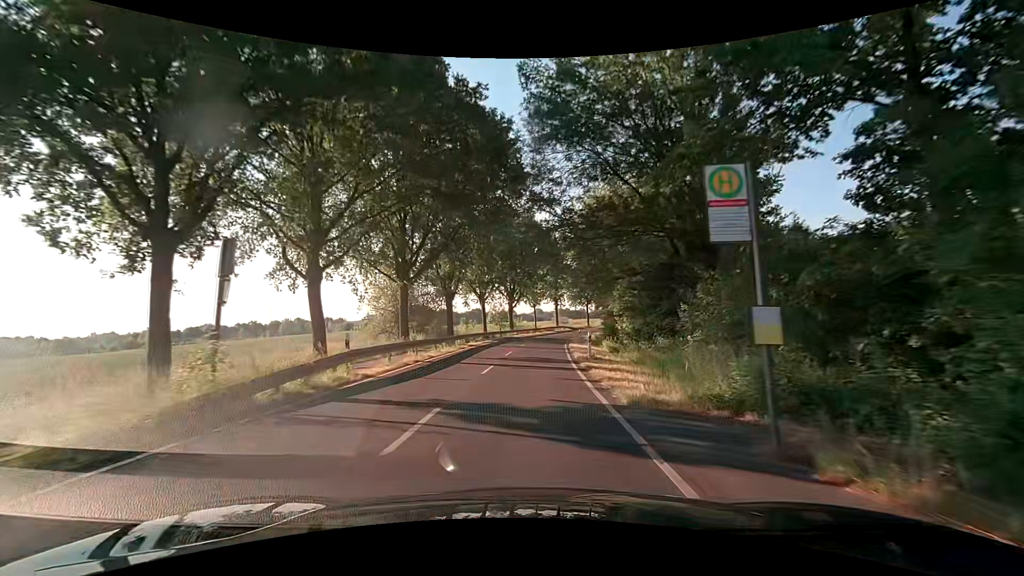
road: secondary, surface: asphalt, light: Day
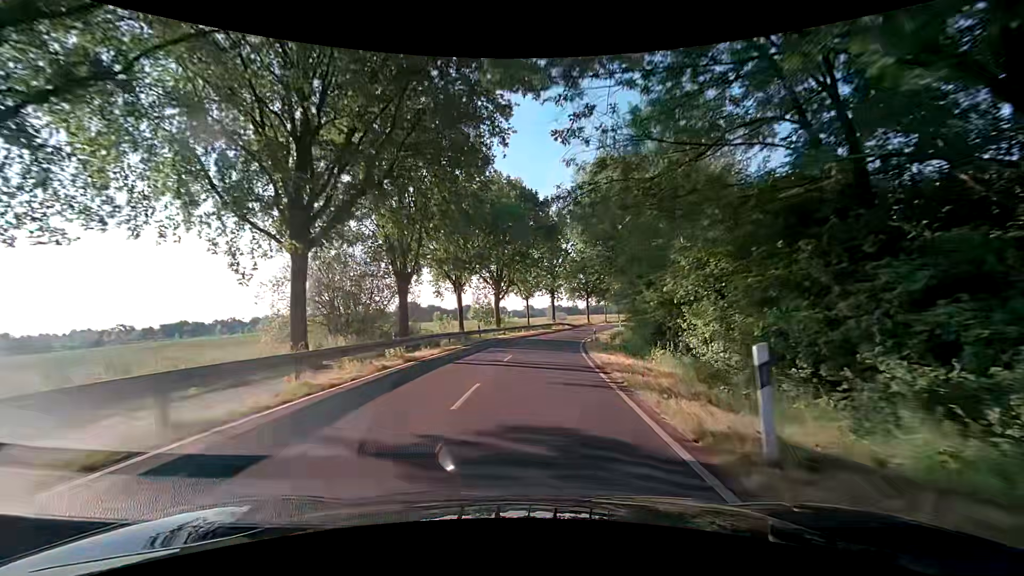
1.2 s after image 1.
(+0.1, +15.6) m; +2°
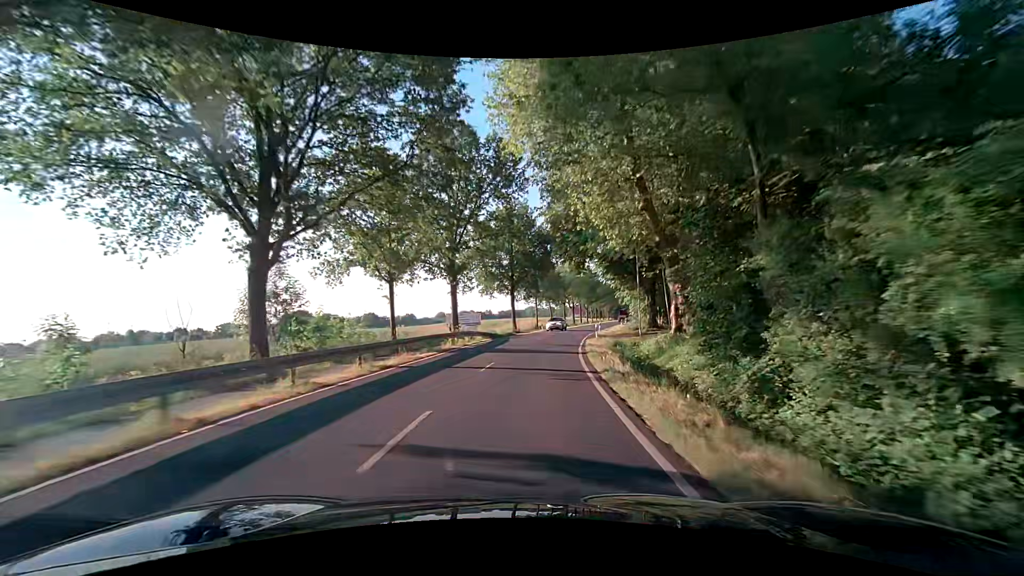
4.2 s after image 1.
(+2.4, +38.7) m; +10°
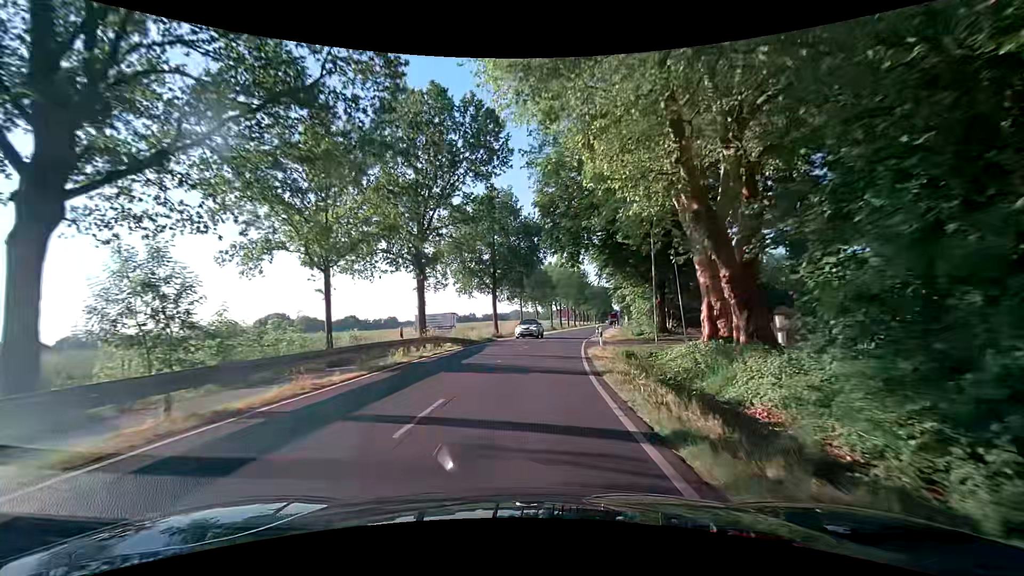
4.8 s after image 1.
(0.0, +7.7) m; +1°
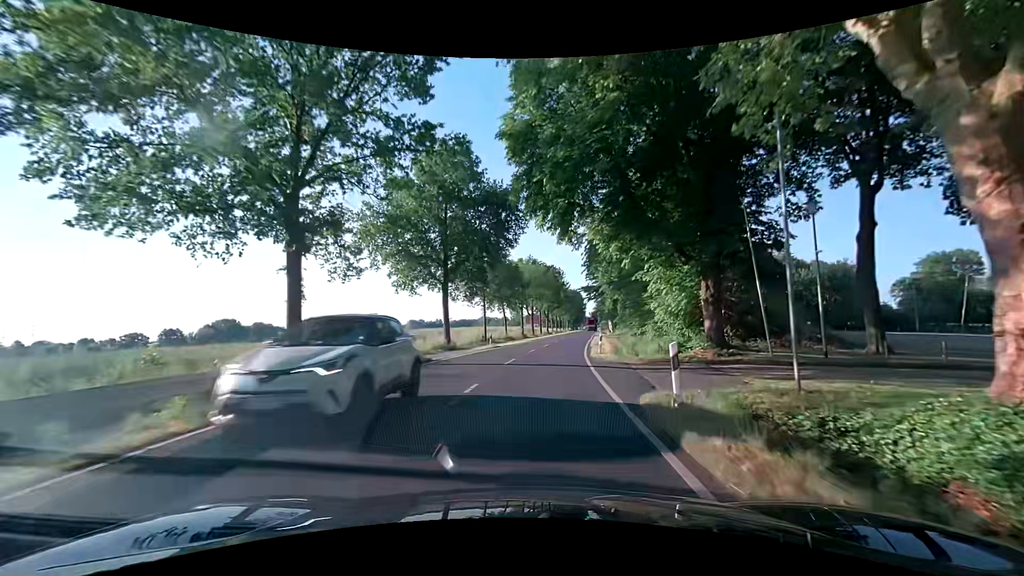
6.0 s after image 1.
(+0.5, +15.4) m; +3°
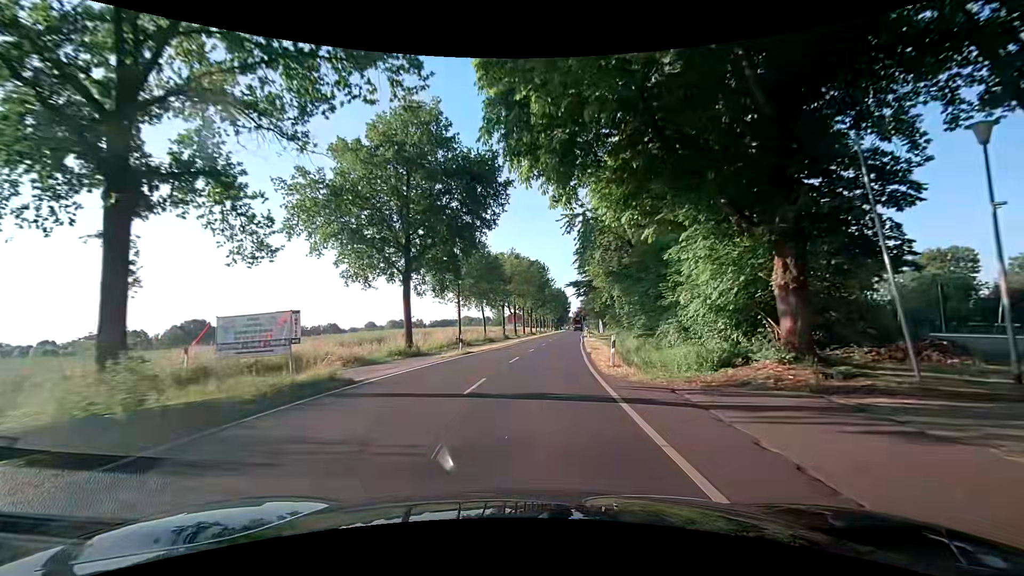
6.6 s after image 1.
(+0.2, +7.7) m; +3°
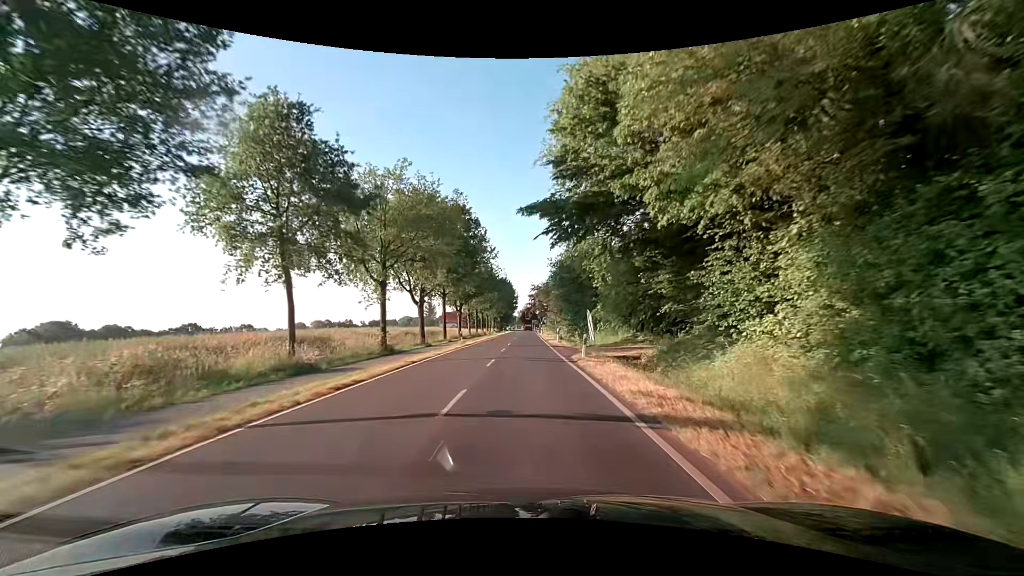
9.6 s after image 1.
(+2.3, +38.4) m; +5°
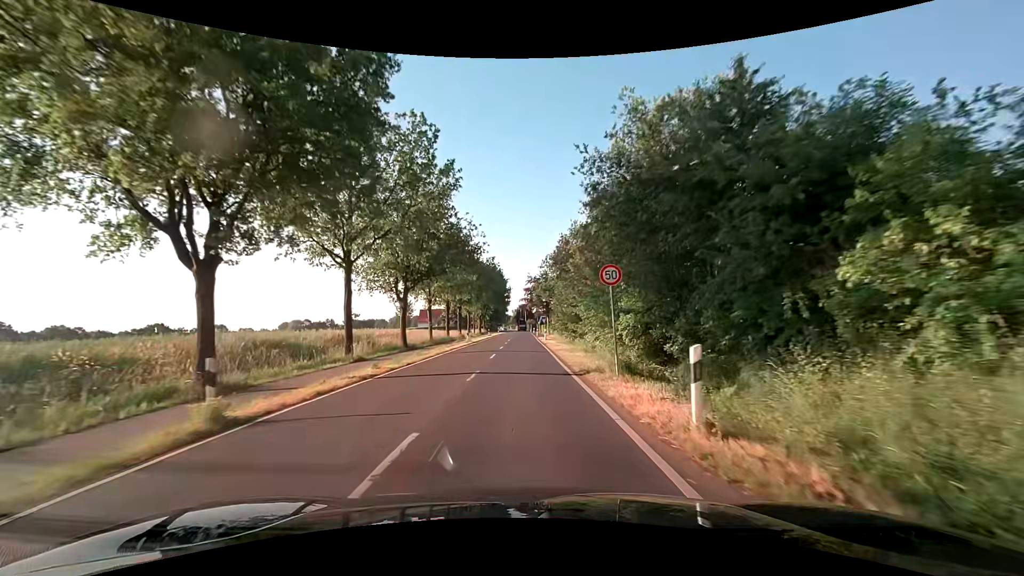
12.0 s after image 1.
(+0.6, +31.0) m; +2°
(0, +10) (0, +20) (0, +30) (0, +40) (0, +50) (0, +60) (0, +70) (0, +80) (0, +90) (0, +100) m
